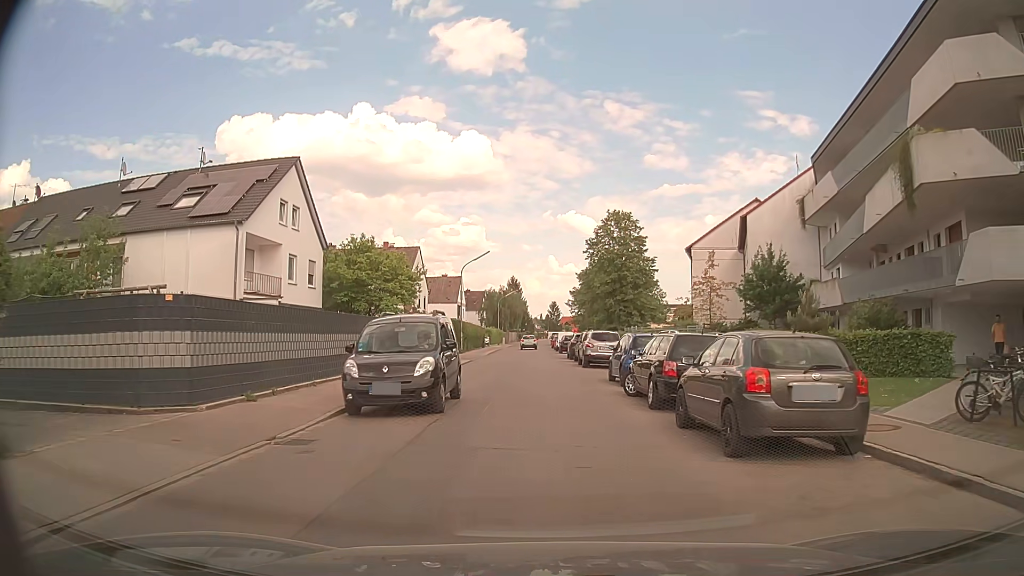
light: Day
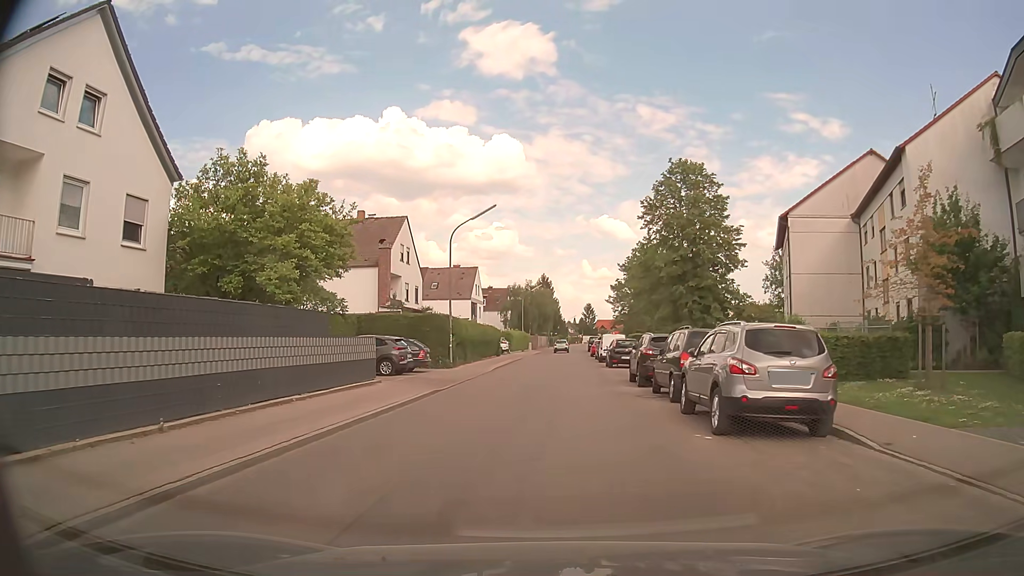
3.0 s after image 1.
(-0.2, +19.9) m; -3°
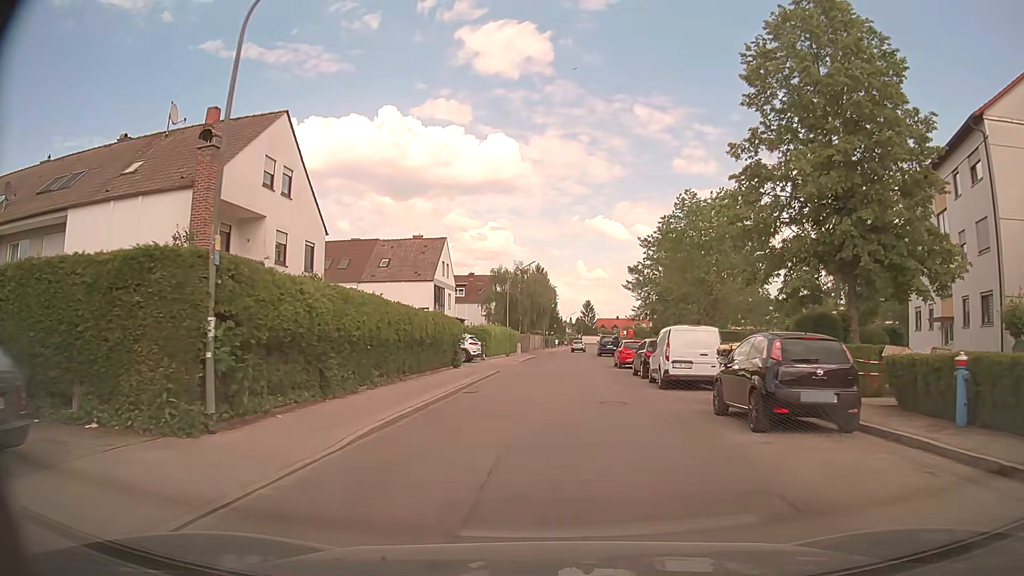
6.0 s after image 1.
(0.0, +24.2) m; 0°
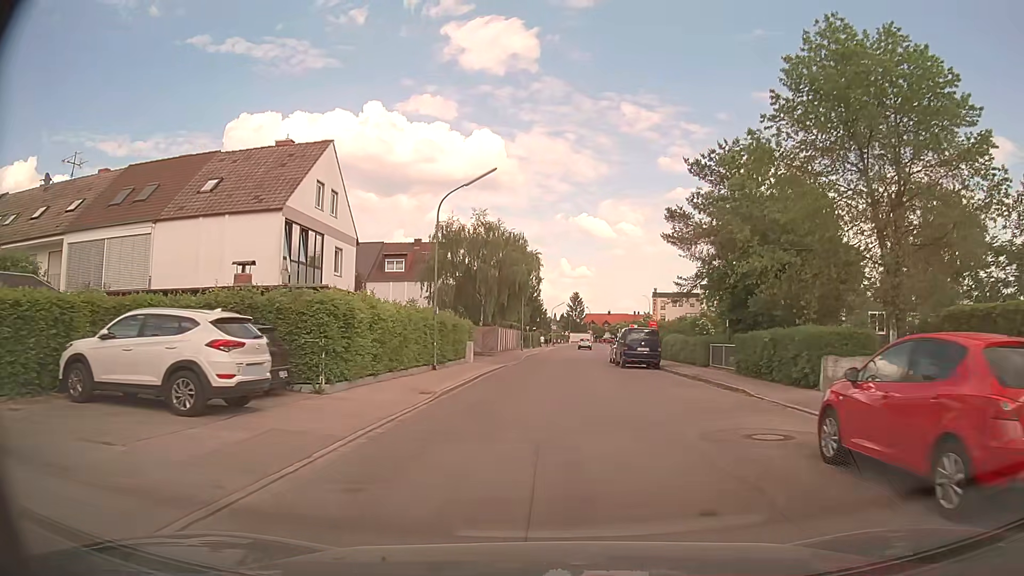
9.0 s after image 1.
(+0.4, +29.9) m; +1°
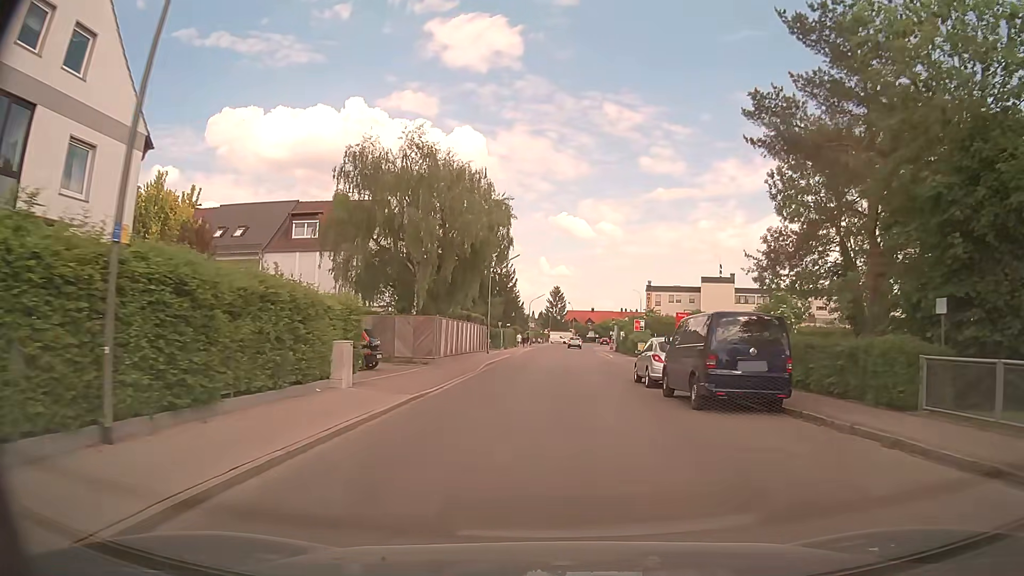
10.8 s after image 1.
(+0.2, +19.4) m; +2°
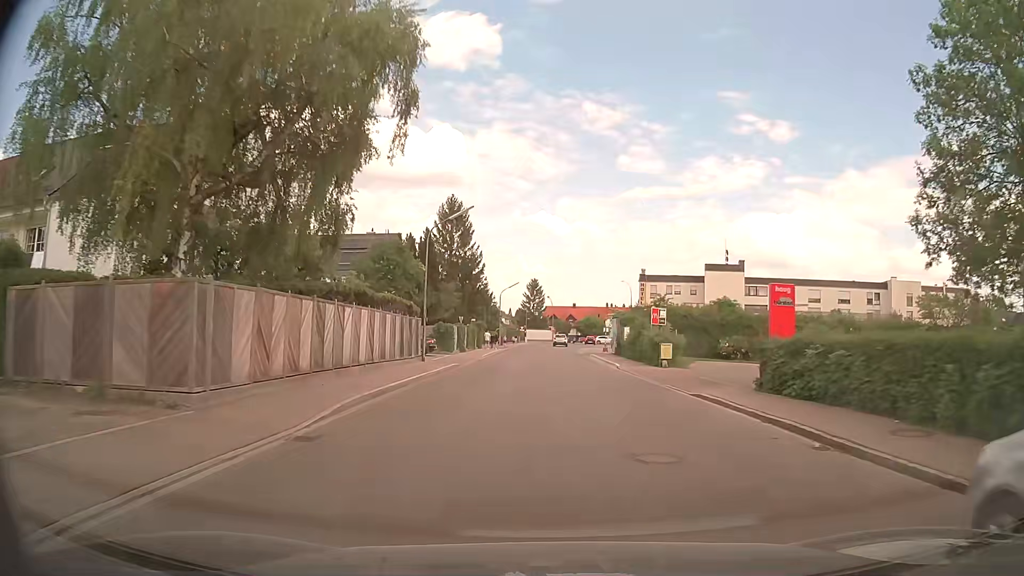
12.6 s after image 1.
(+0.6, +19.3) m; +3°
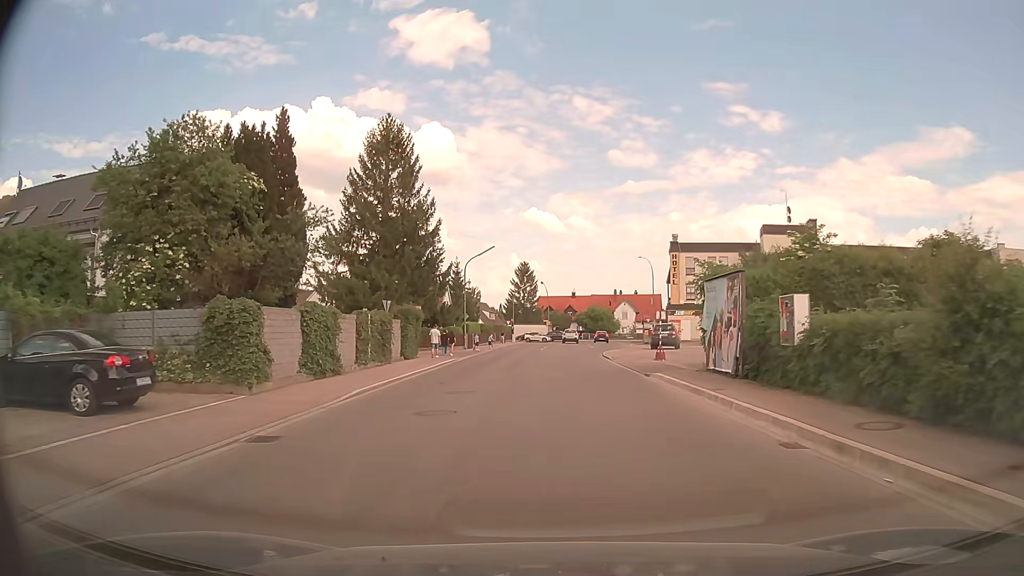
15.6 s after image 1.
(-0.2, +31.3) m; 0°
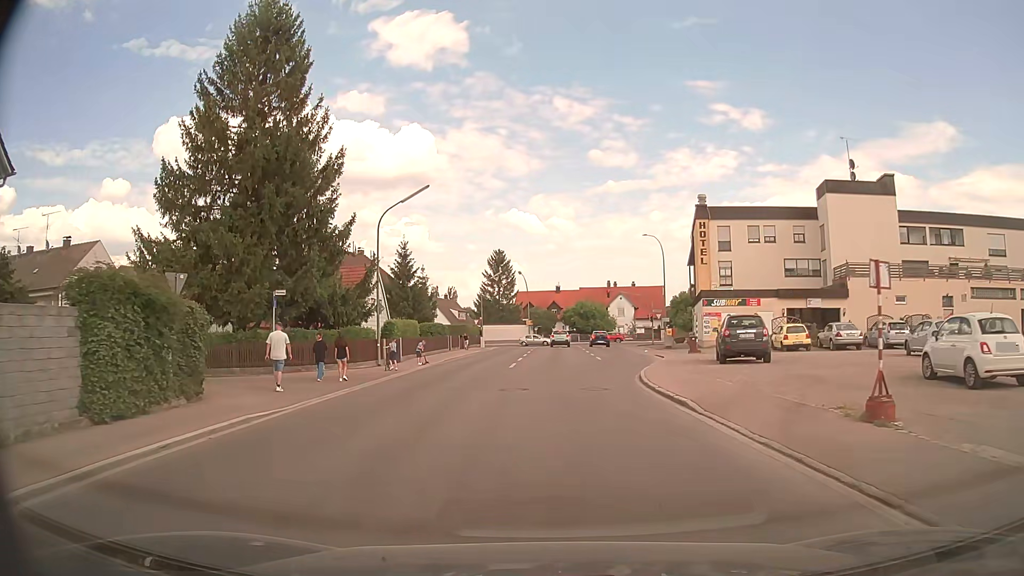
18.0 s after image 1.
(+0.1, +21.8) m; +1°
